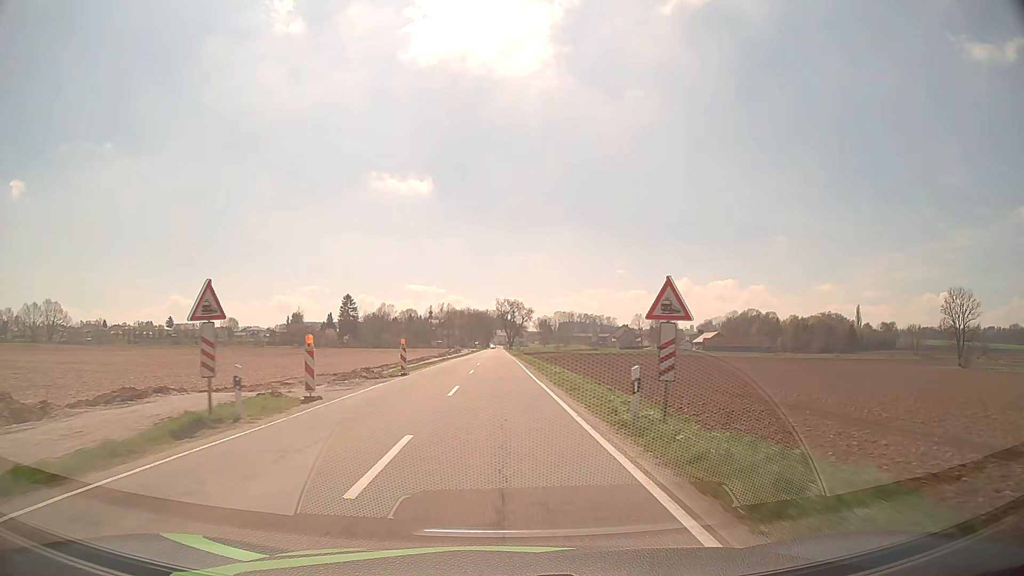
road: tertiary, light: Day
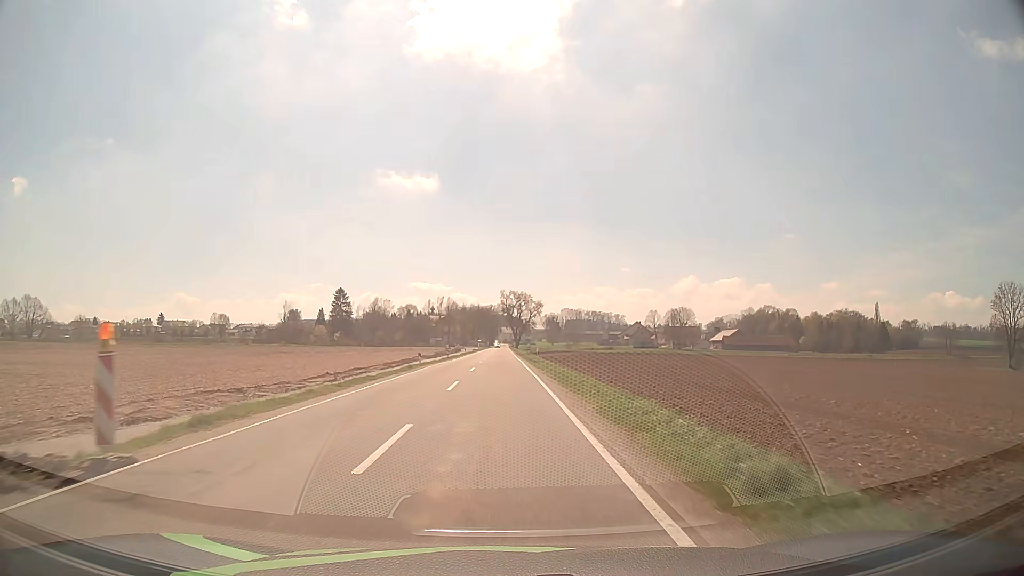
(-0.1, +24.0) m; 0°
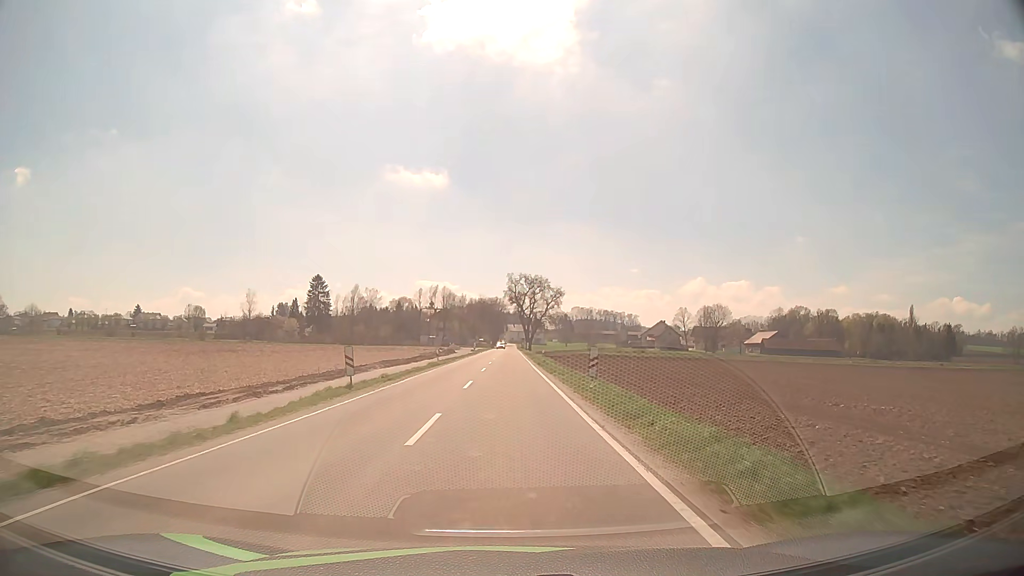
(-0.4, +45.7) m; -1°
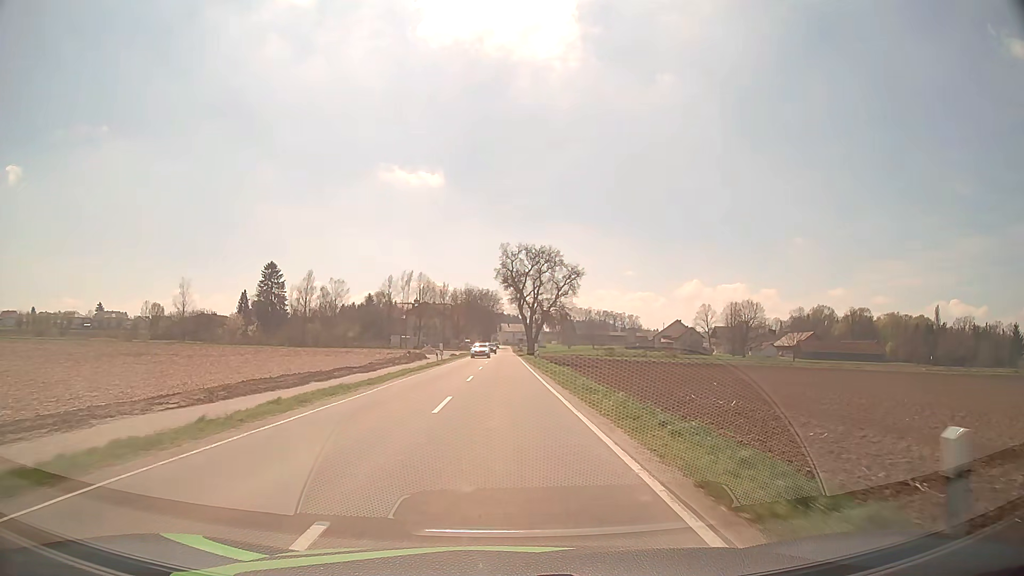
(+0.4, +43.9) m; +1°
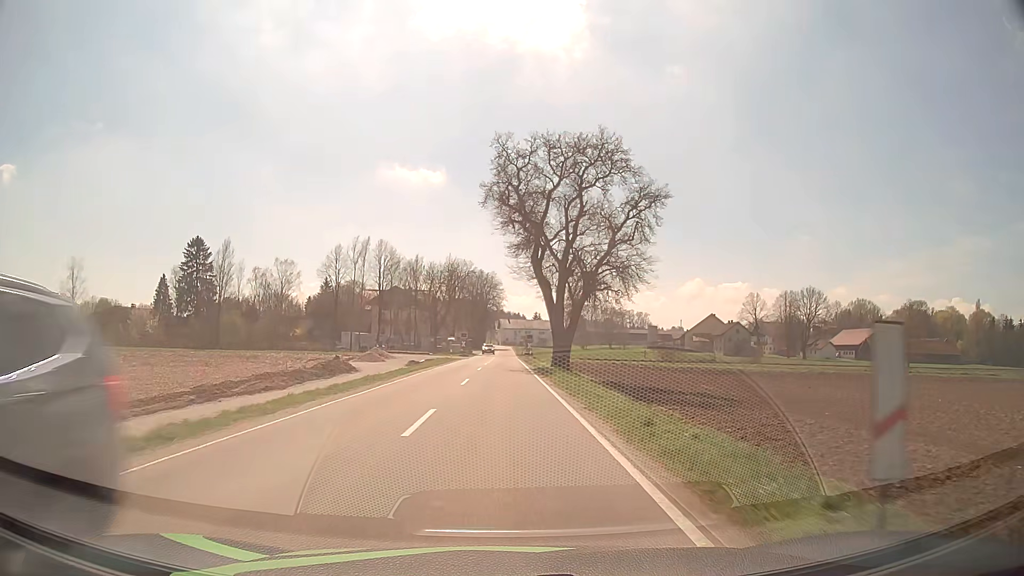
(0.0, +51.1) m; 0°
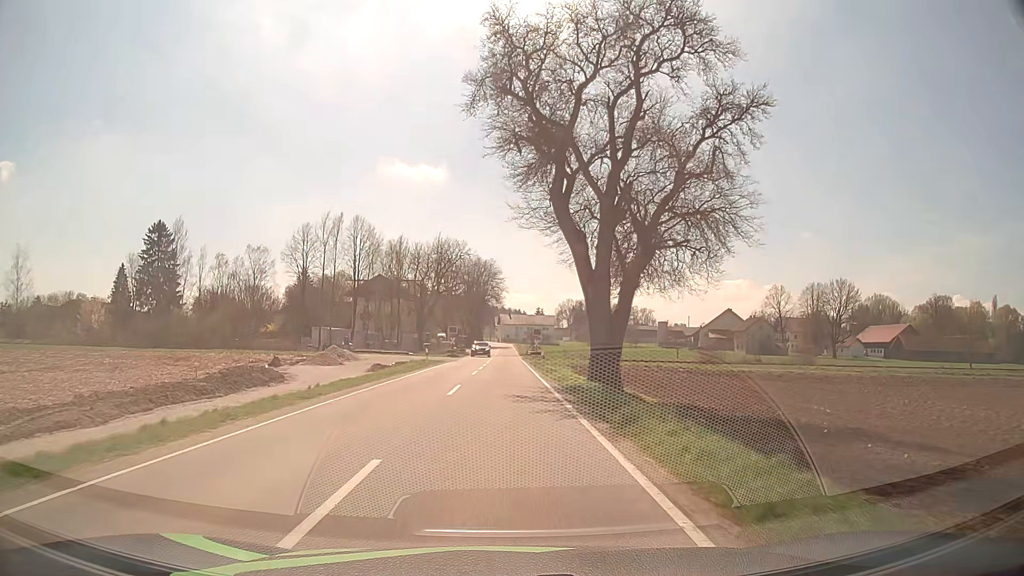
(0.0, +18.7) m; 0°
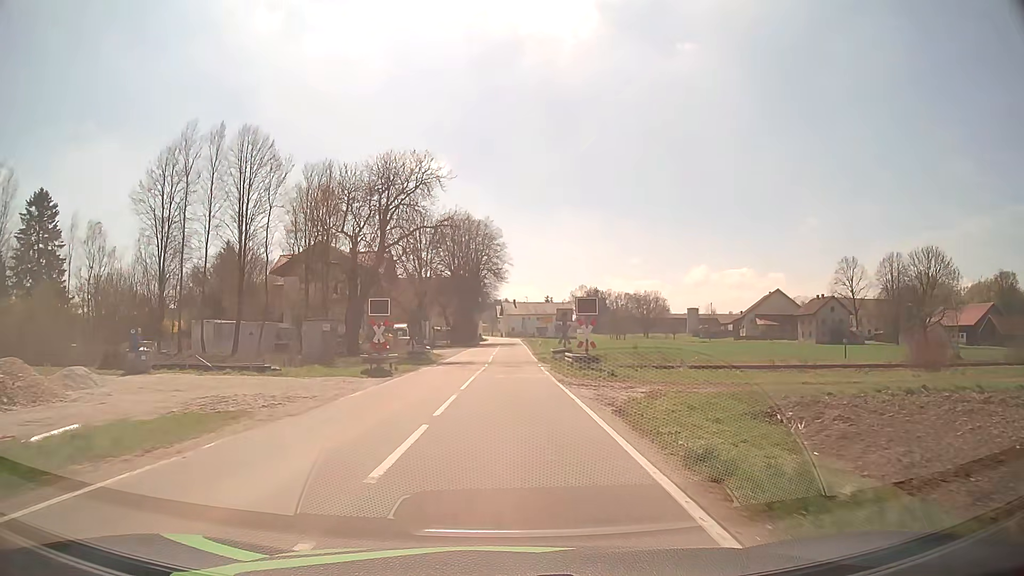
(0.0, +40.8) m; 0°
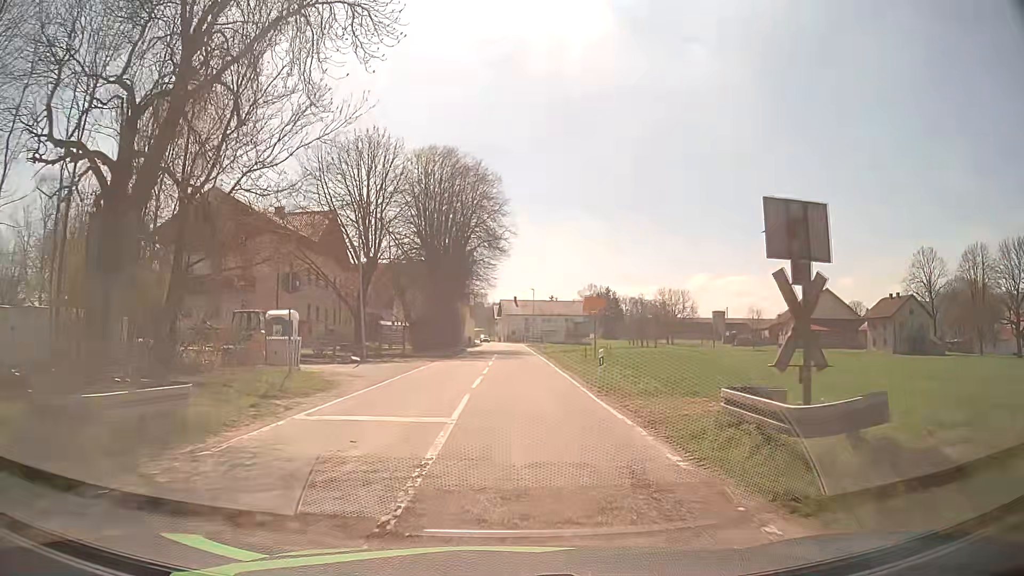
(-0.2, +31.9) m; +1°
(0, +10) (0, +20) (0, +30) (0, +40) (0, +50) (+1, +60) (0, +70) (0, +80) (0, +90) (-1, +100) m
